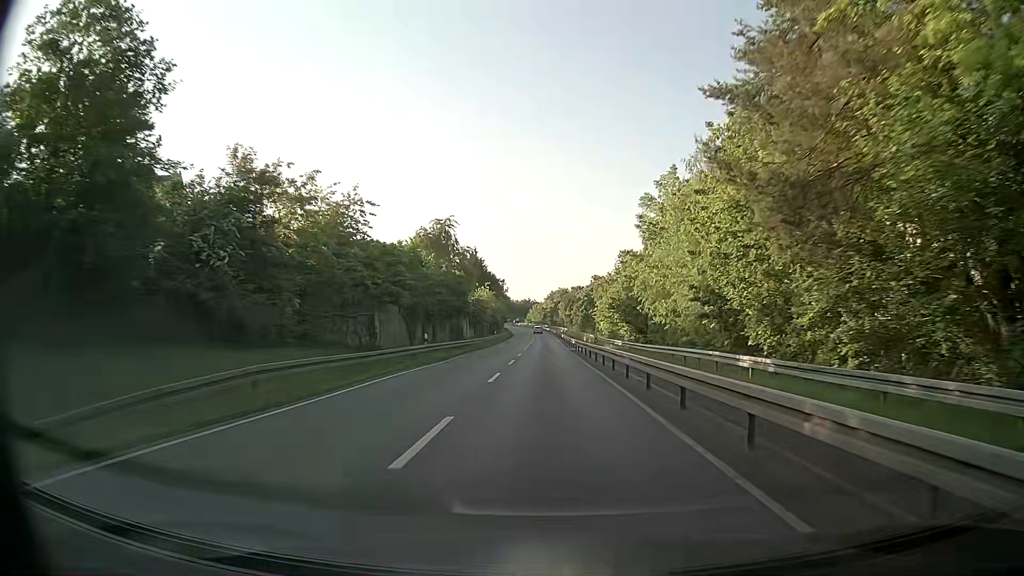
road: tertiary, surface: asphalt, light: Day
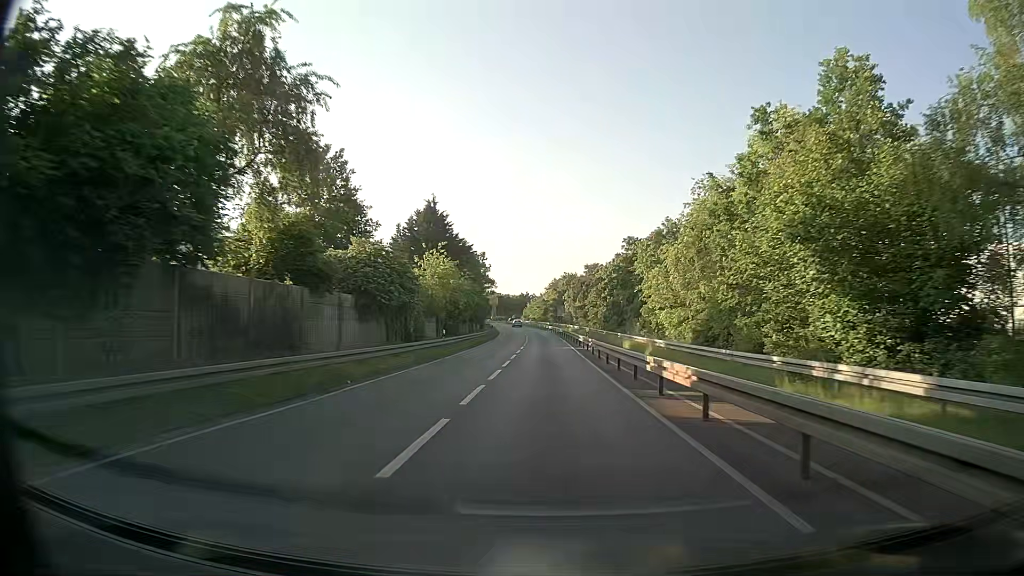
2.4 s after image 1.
(+0.1, +42.0) m; 0°
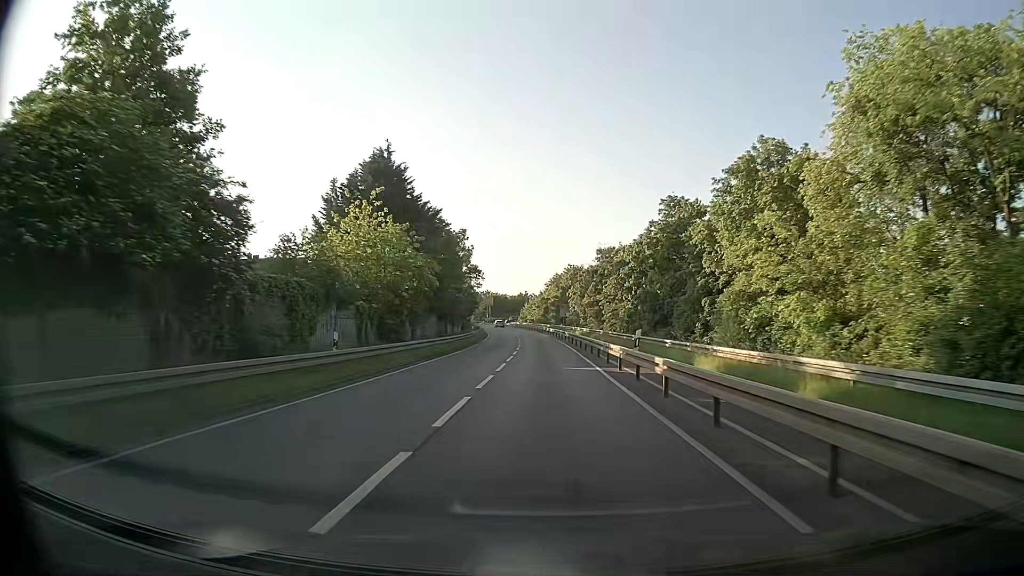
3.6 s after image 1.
(0.0, +20.8) m; 0°
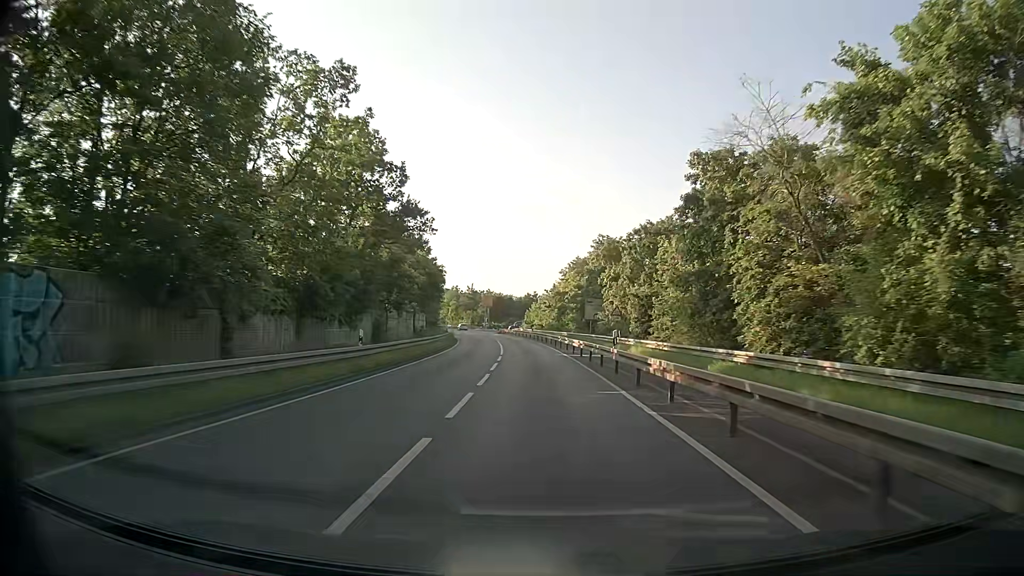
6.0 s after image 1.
(-0.4, +41.1) m; -1°
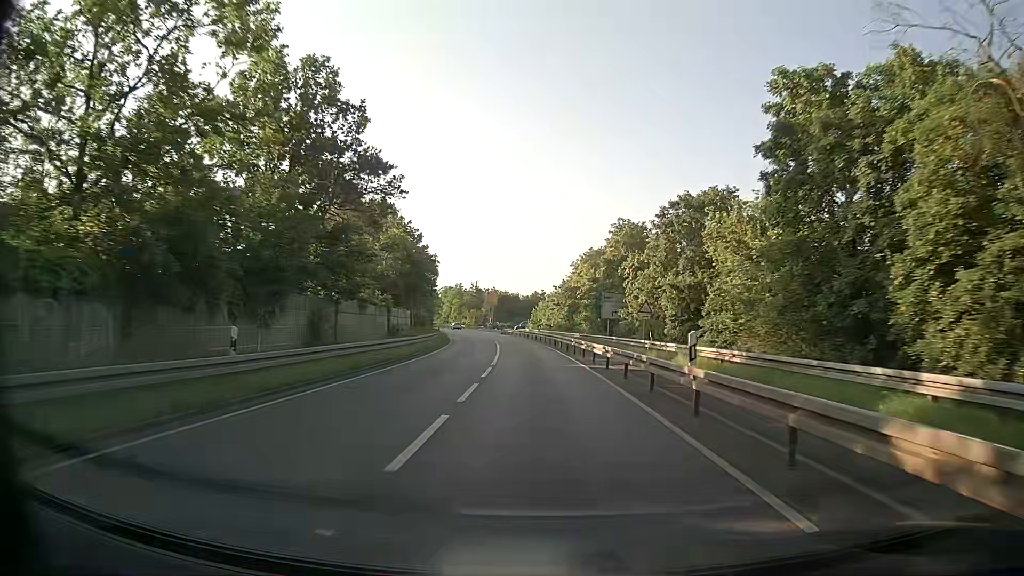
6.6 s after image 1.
(0.0, +10.1) m; 0°
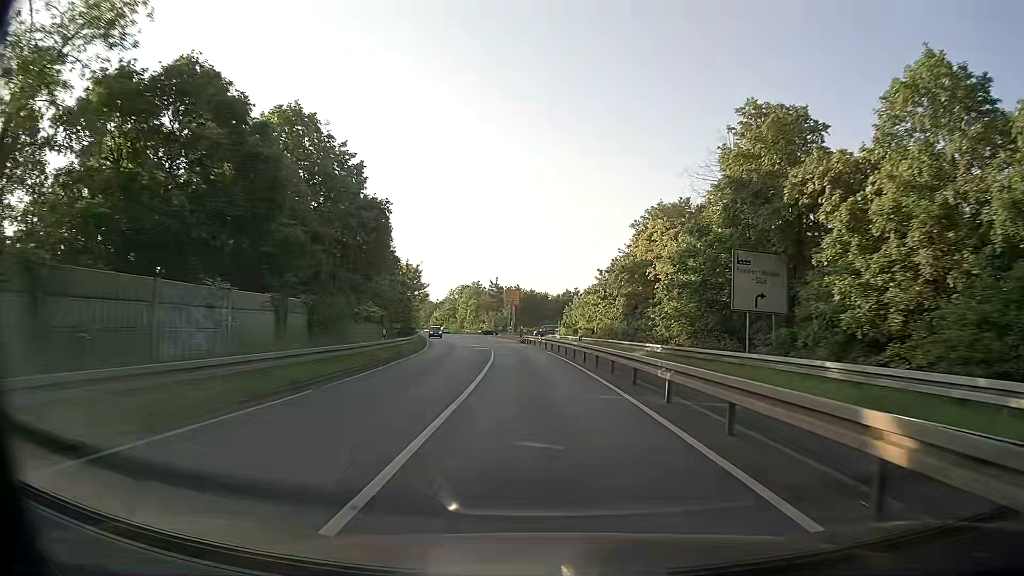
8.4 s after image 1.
(-1.0, +29.9) m; -3°
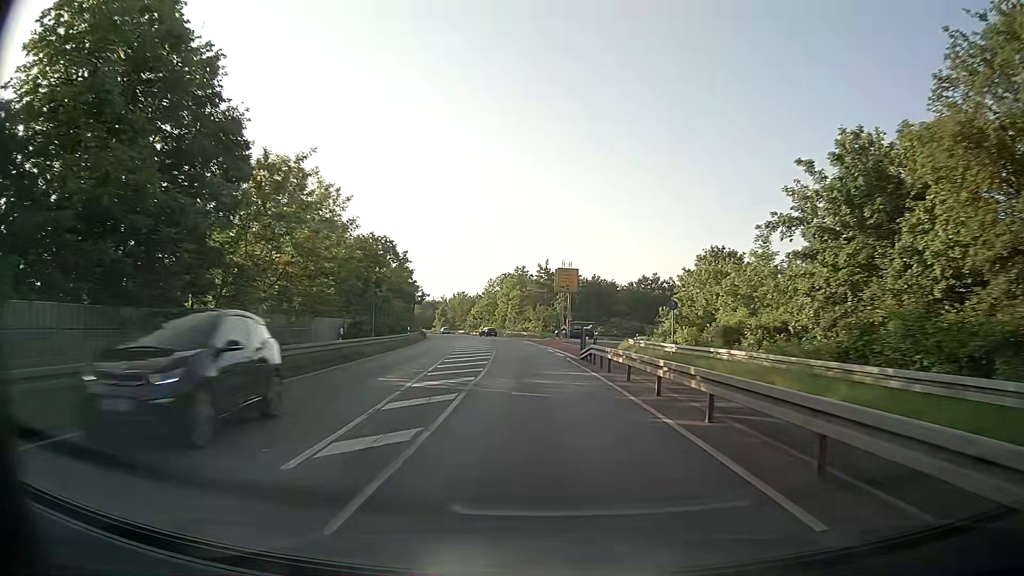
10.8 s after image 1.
(-1.3, +38.7) m; -5°
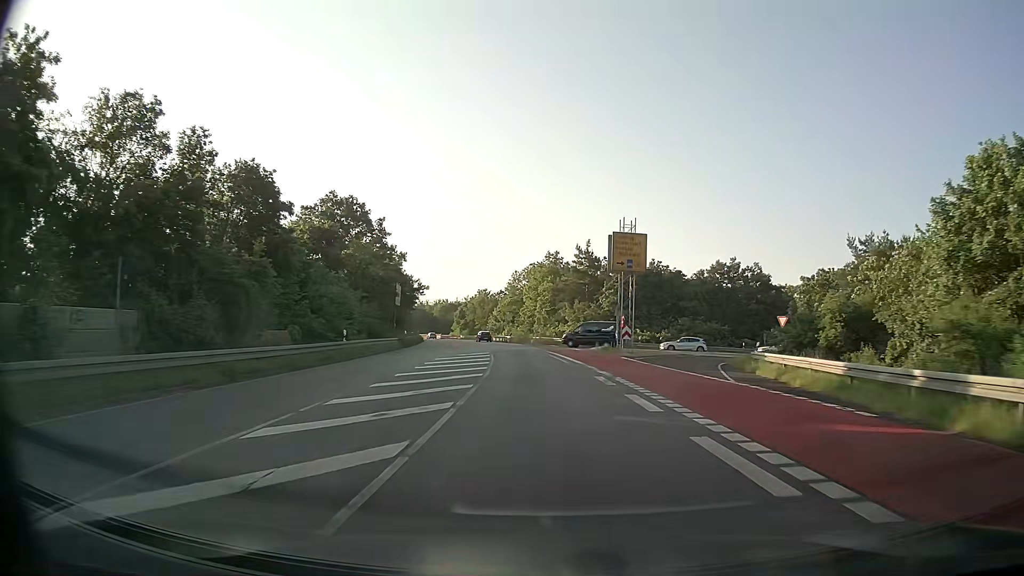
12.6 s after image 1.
(-0.5, +28.5) m; -2°
